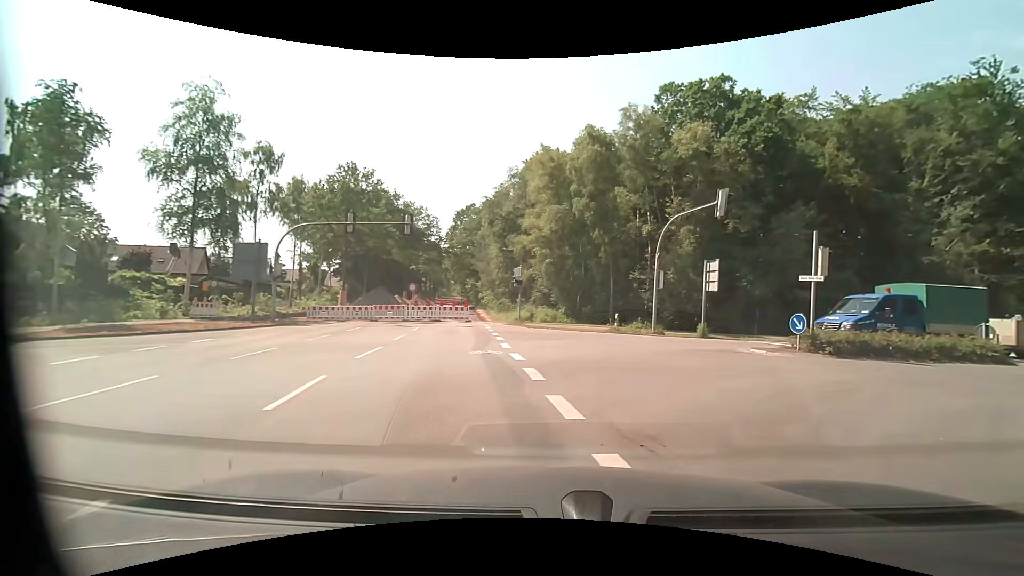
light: Day
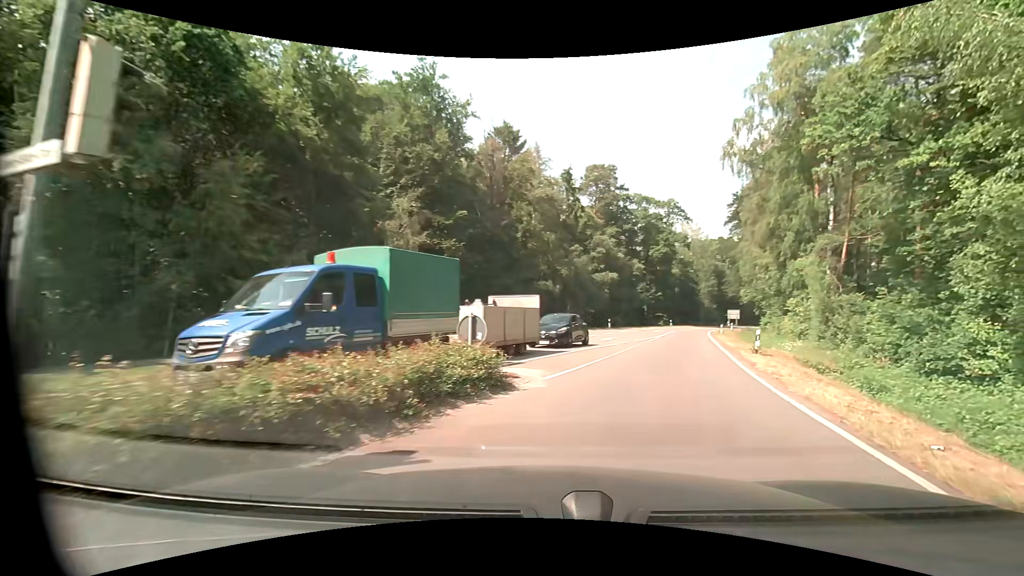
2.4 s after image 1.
(+6.3, +12.8) m; +53°
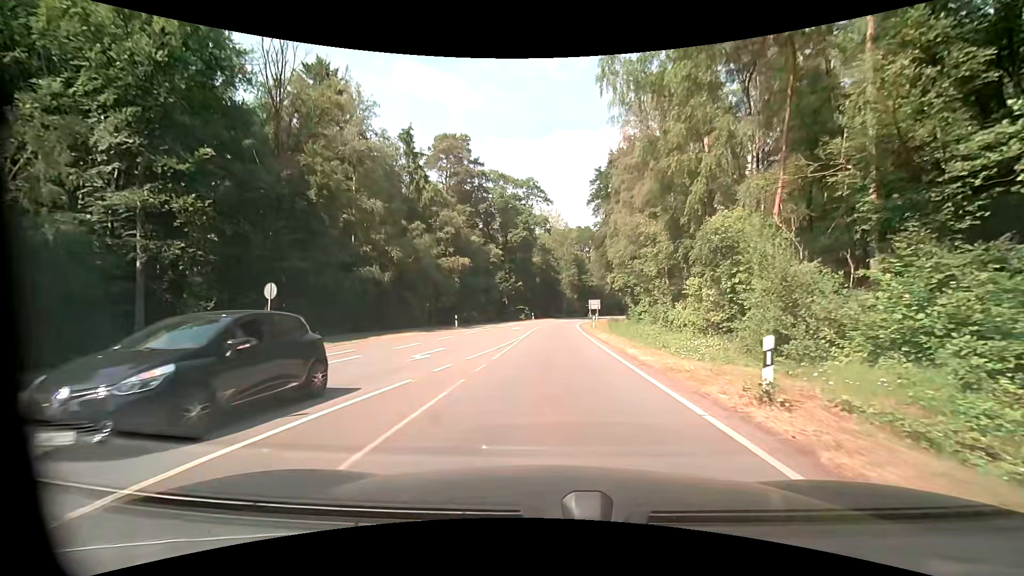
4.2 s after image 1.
(+3.1, +14.6) m; +16°
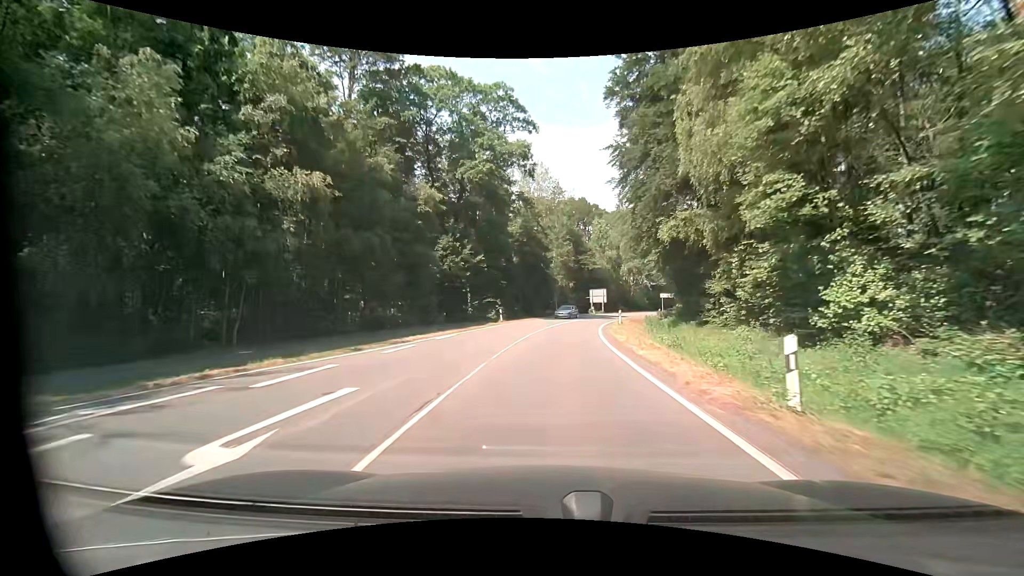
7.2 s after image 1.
(+0.5, +35.5) m; +2°
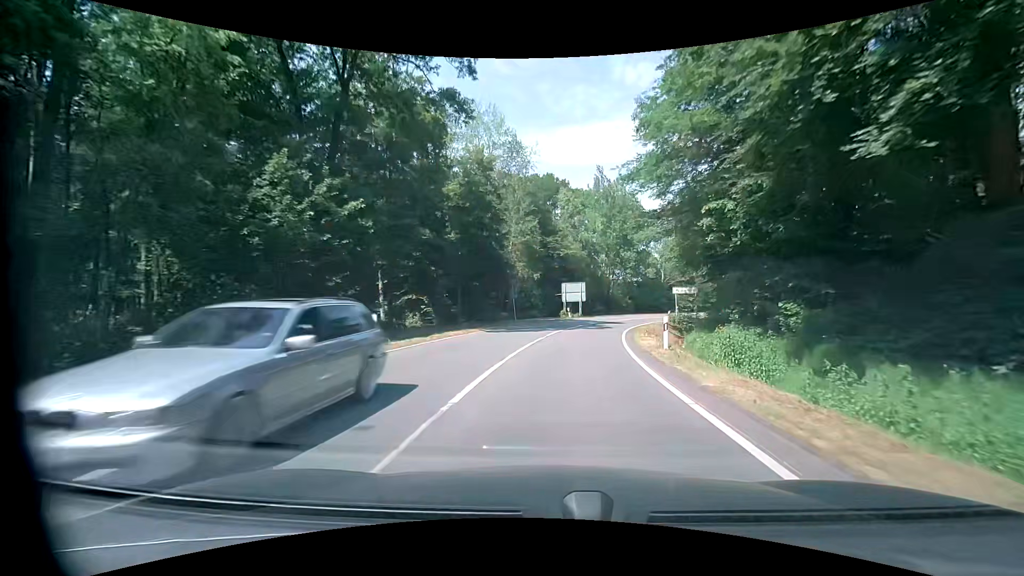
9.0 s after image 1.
(+0.4, +23.9) m; +4°
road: unclassified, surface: asphalt
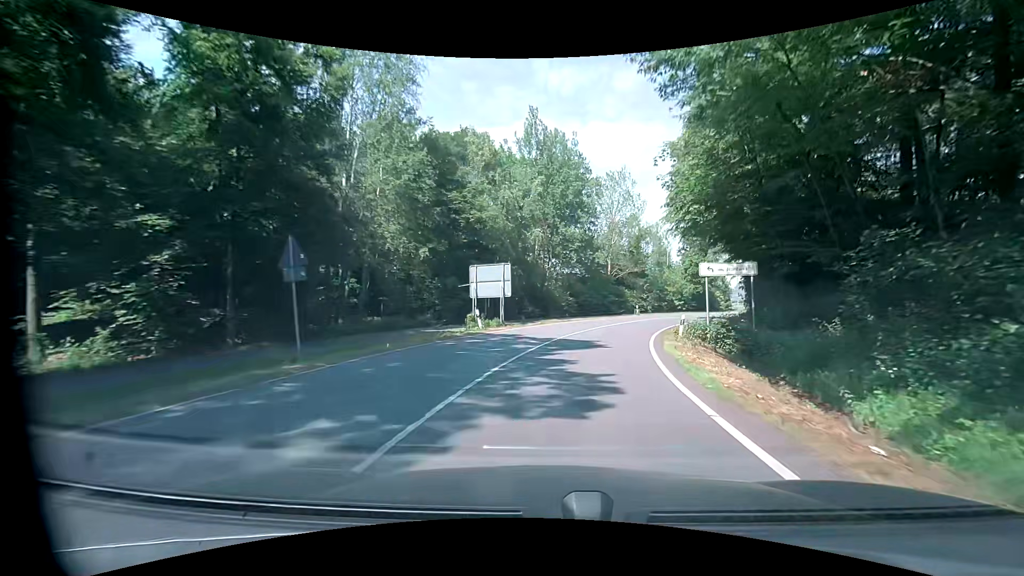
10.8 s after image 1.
(+1.6, +24.5) m; +9°
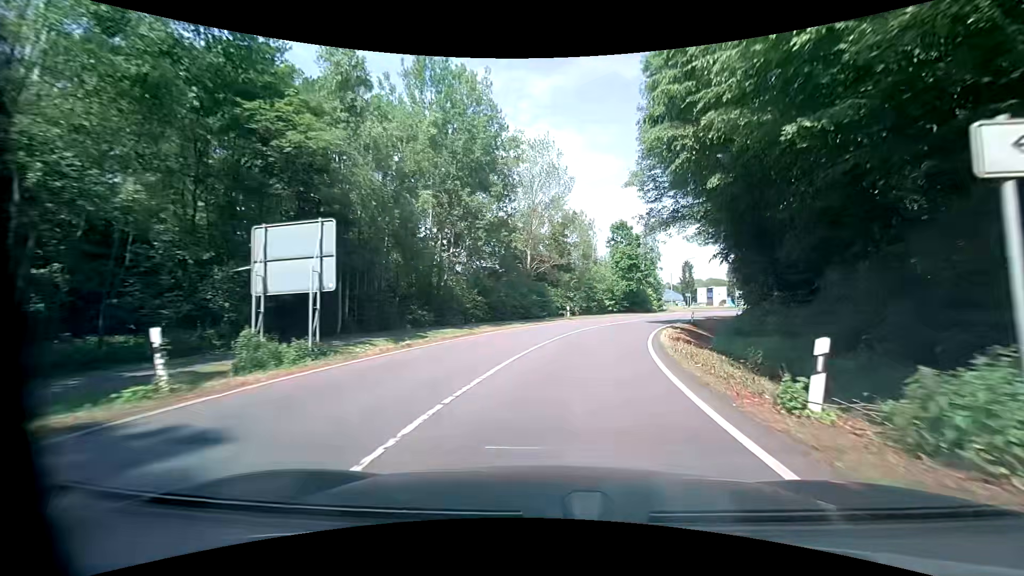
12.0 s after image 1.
(+1.1, +15.9) m; +8°
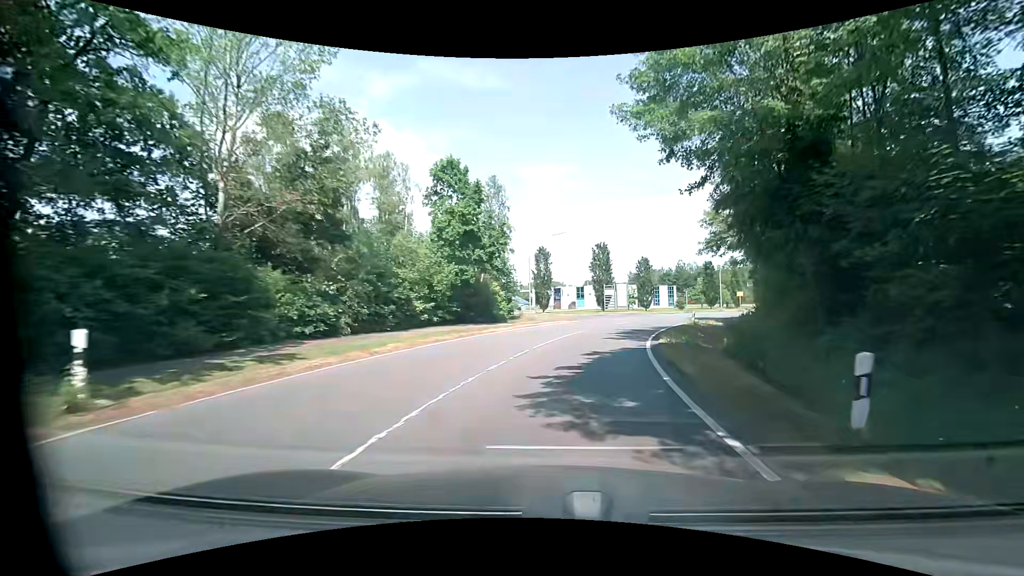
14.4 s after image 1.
(+5.6, +32.0) m; +18°
